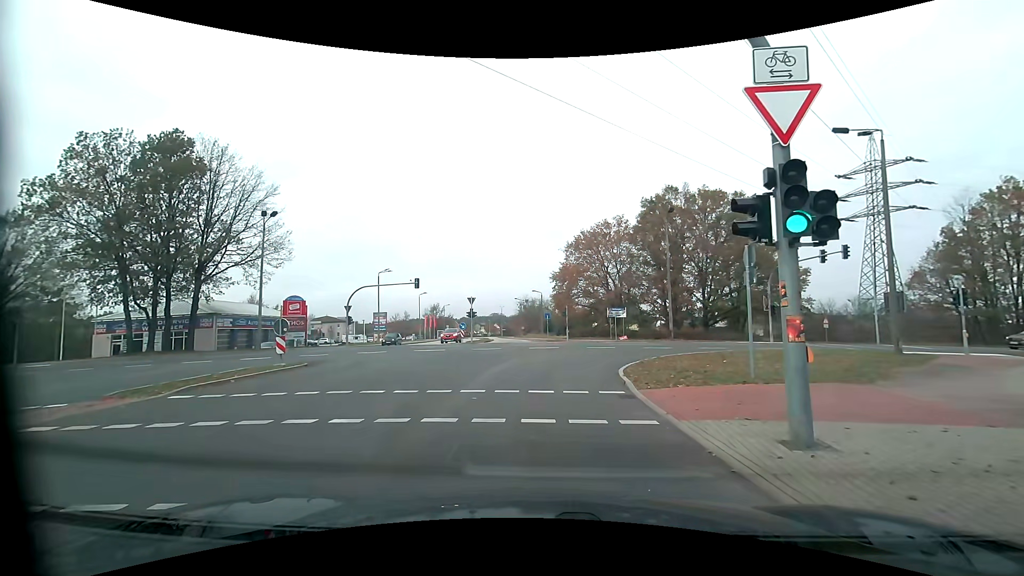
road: tertiary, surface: asphalt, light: Day
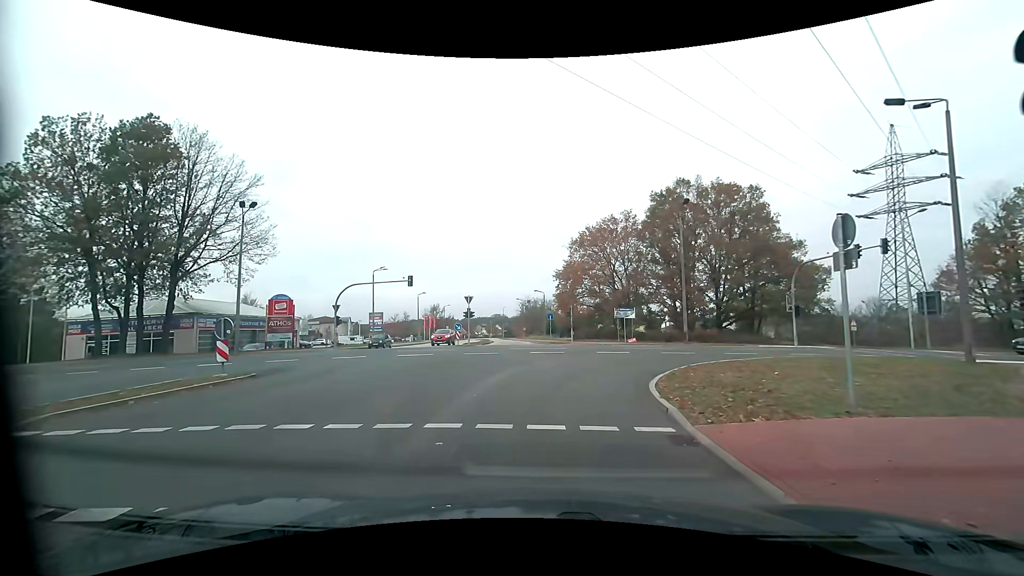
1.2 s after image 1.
(-0.1, +3.8) m; -3°
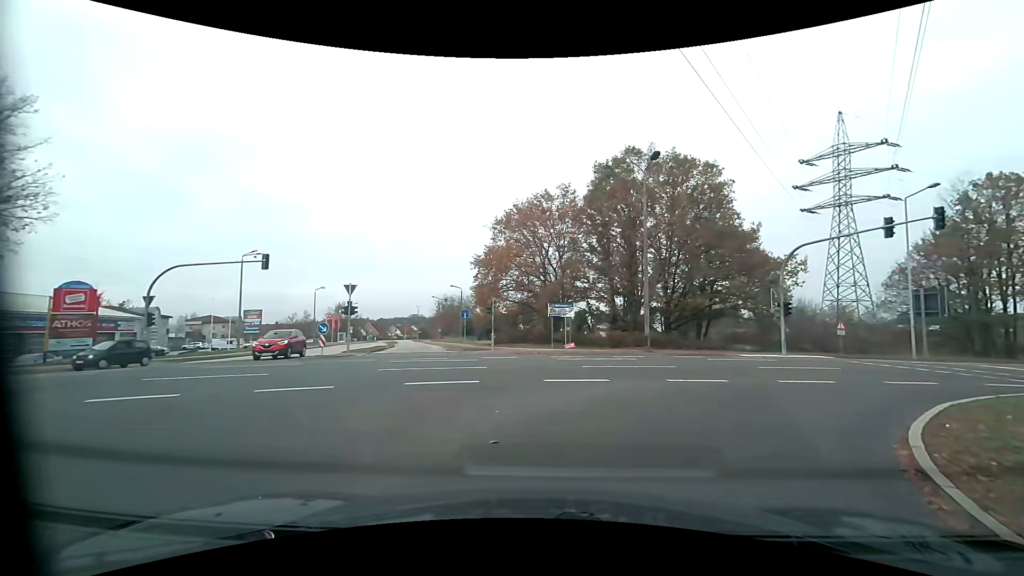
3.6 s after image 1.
(+0.5, +12.6) m; +9°
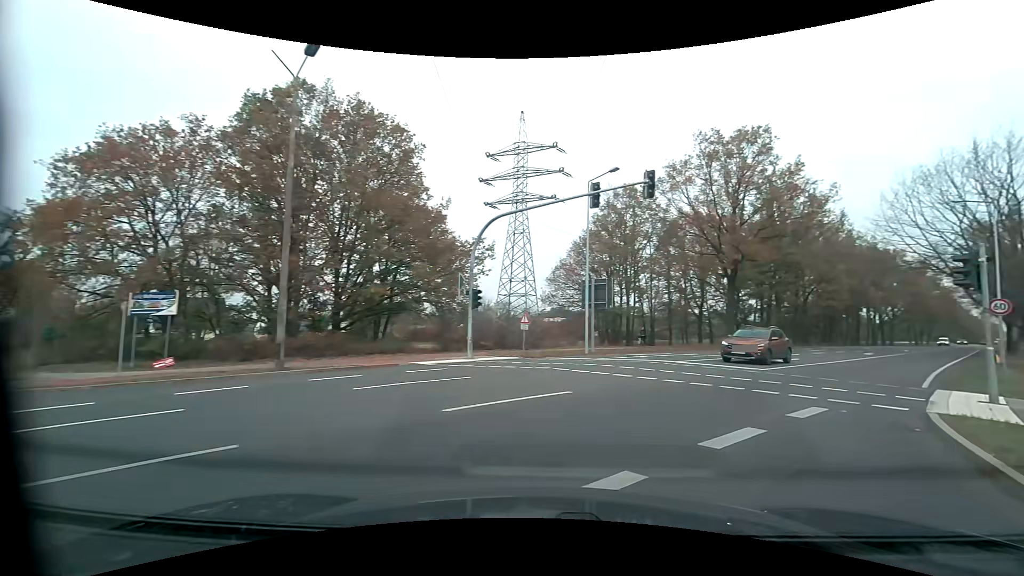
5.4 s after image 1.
(+3.1, +10.3) m; +34°
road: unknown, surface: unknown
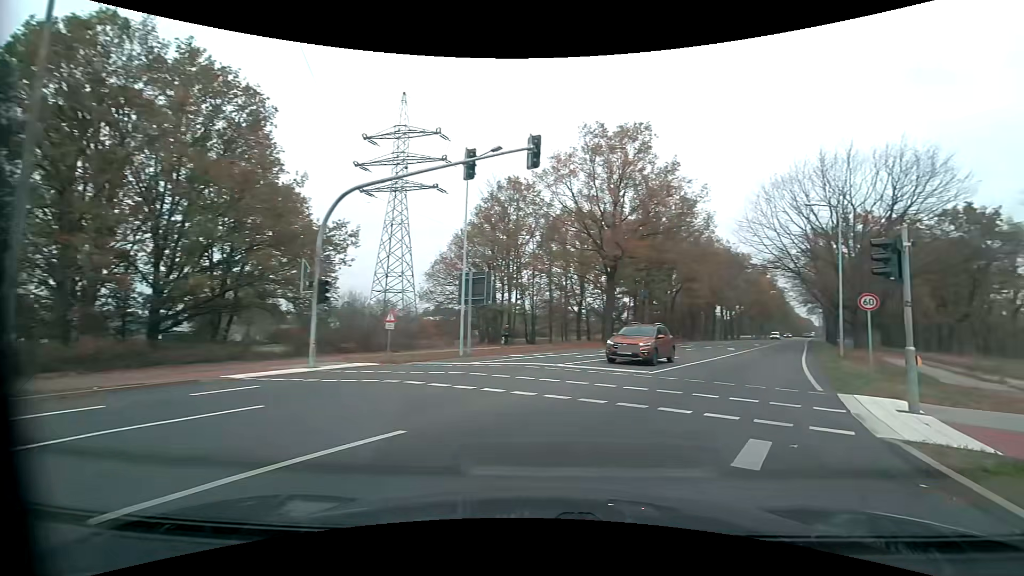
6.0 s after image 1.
(+0.5, +3.7) m; +13°
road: primary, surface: asphalt
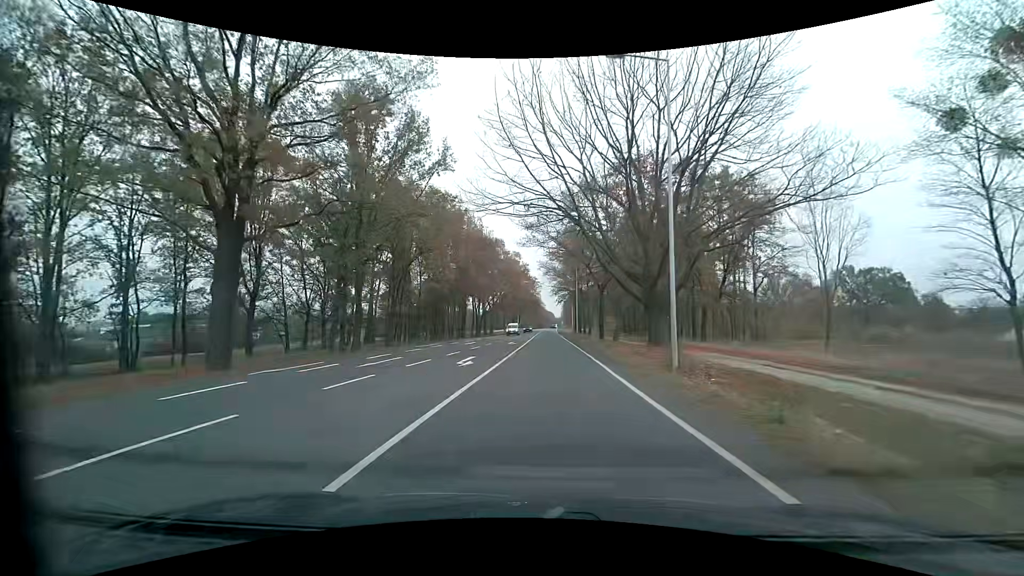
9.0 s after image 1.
(+8.9, +23.7) m; +26°
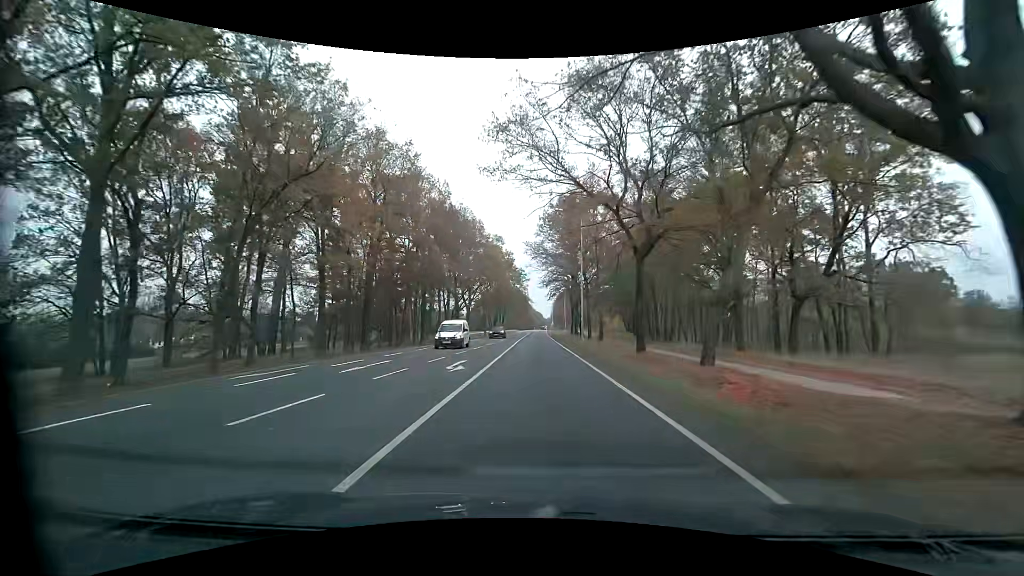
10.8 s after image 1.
(+0.3, +21.7) m; +1°
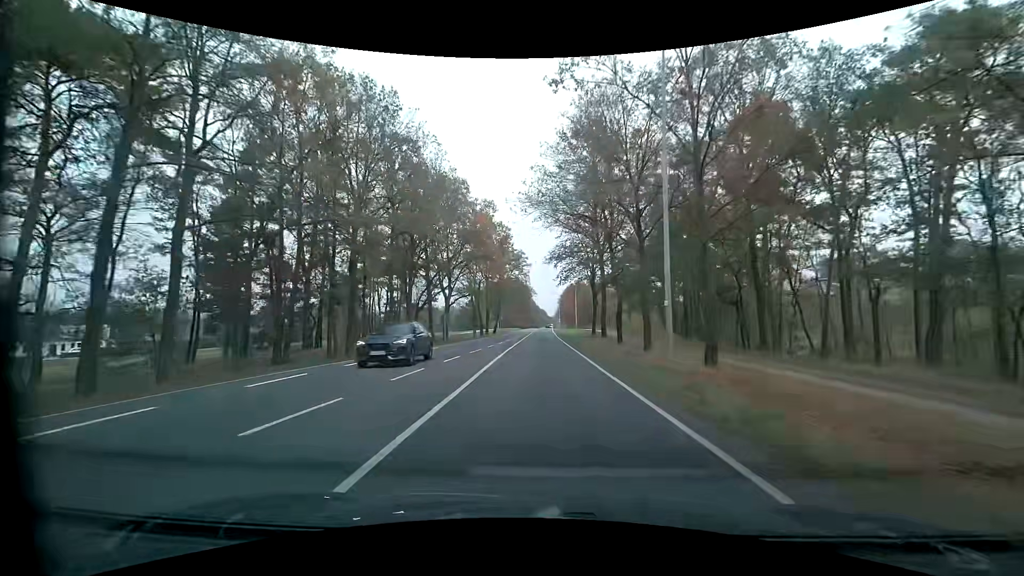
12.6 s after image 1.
(0.0, +25.1) m; 0°
(0, +10) (0, +20) (0, +30) (0, +40) (0, +50) (0, +60) (+1, +70) (+1, +80) (+1, +90) (+1, +100) m
